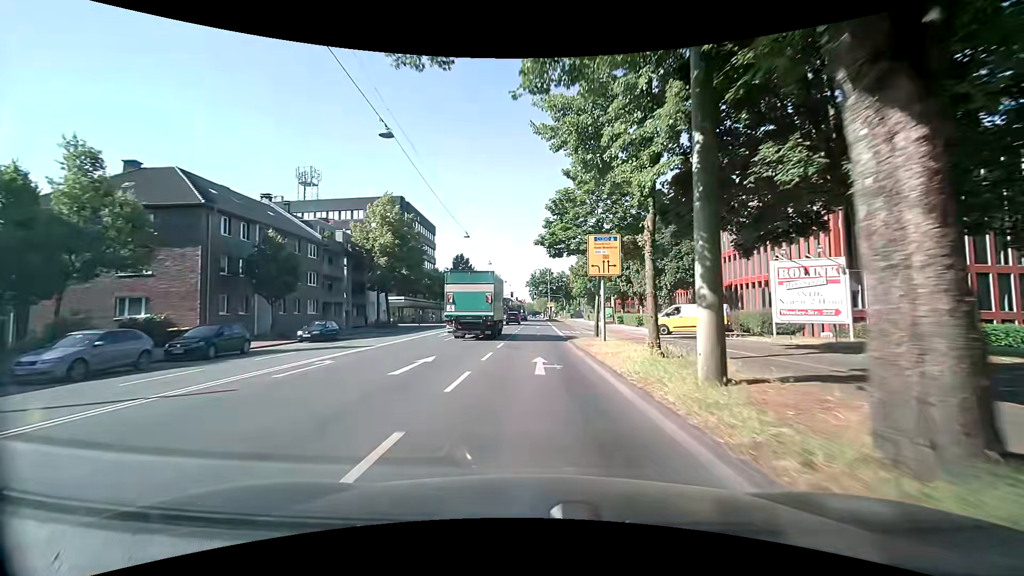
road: primary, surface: asphalt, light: Day
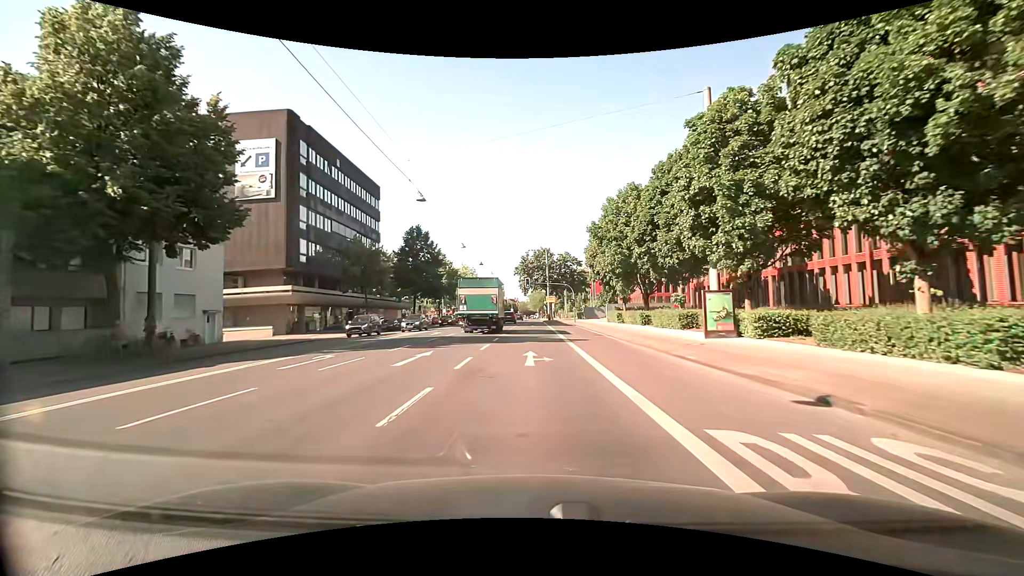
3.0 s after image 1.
(+0.9, +38.8) m; +2°
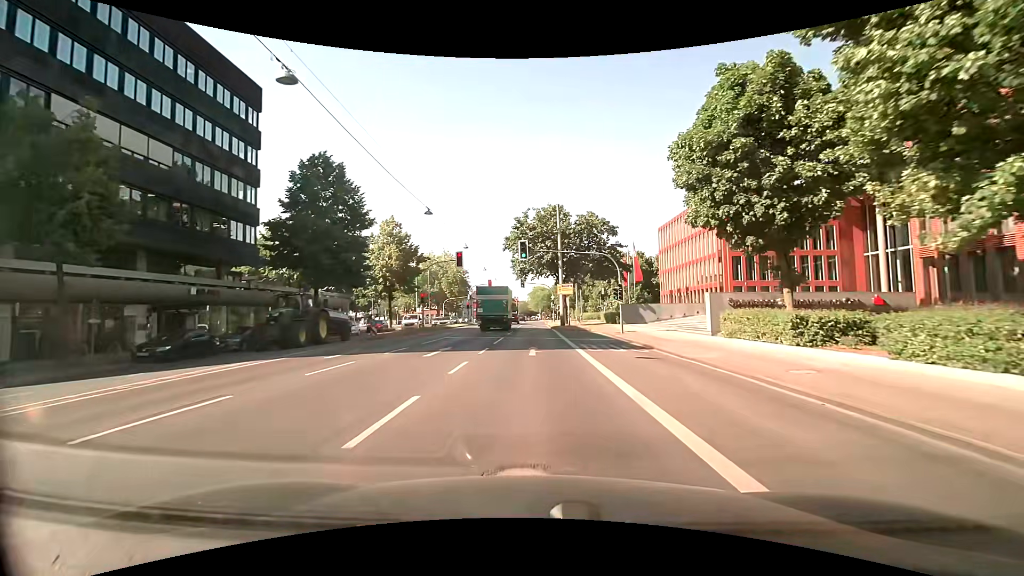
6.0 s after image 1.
(-0.4, +36.5) m; -1°
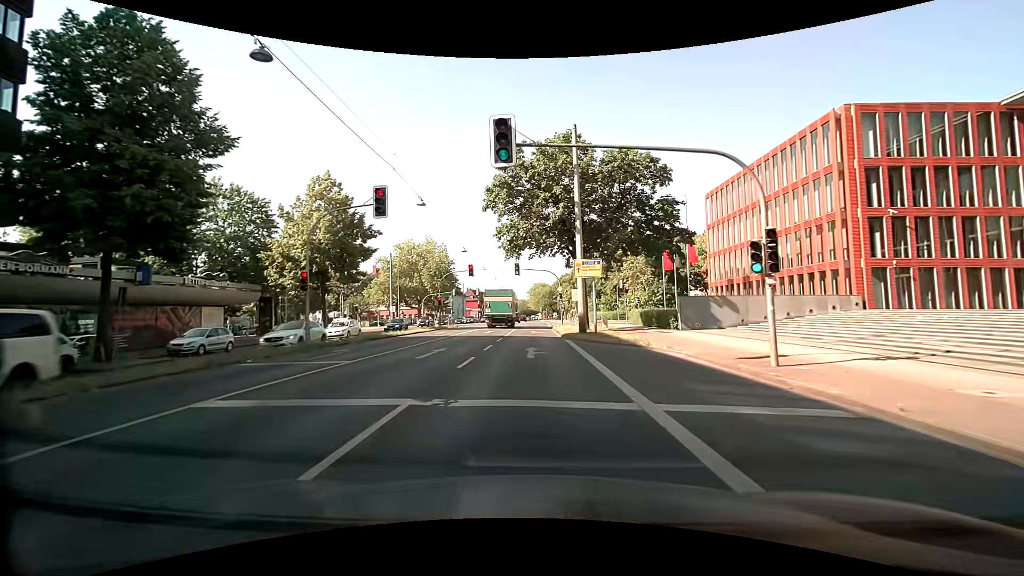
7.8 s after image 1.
(+0.2, +21.3) m; 0°
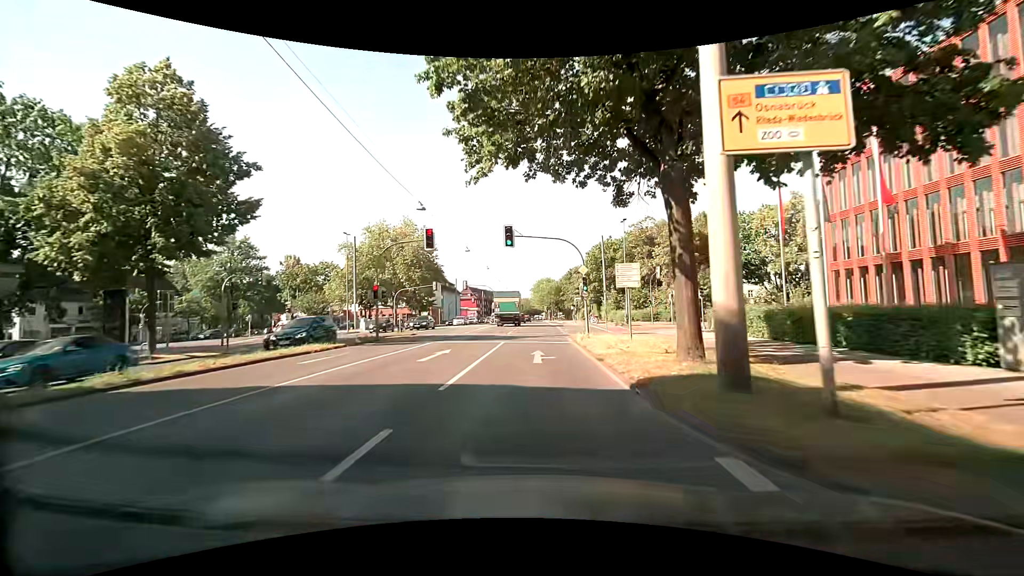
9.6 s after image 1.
(+0.1, +21.6) m; 0°
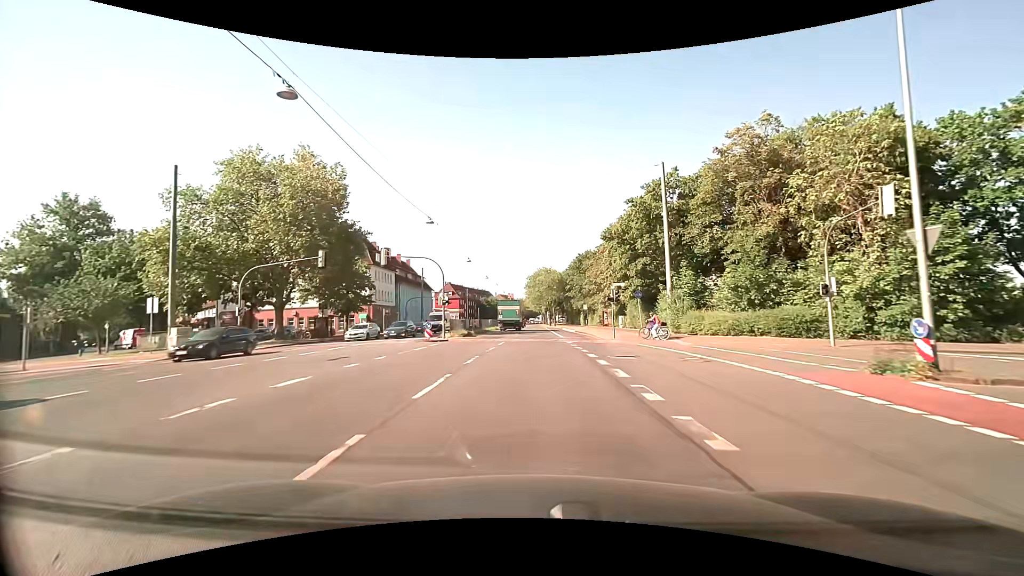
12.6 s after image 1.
(+0.1, +37.9) m; 0°
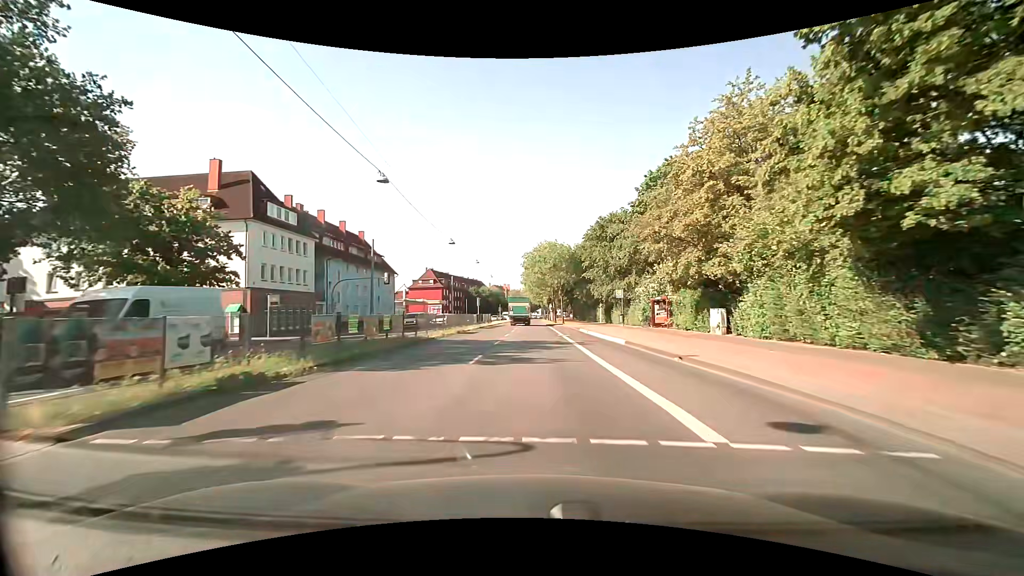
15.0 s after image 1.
(+0.1, +31.3) m; 0°
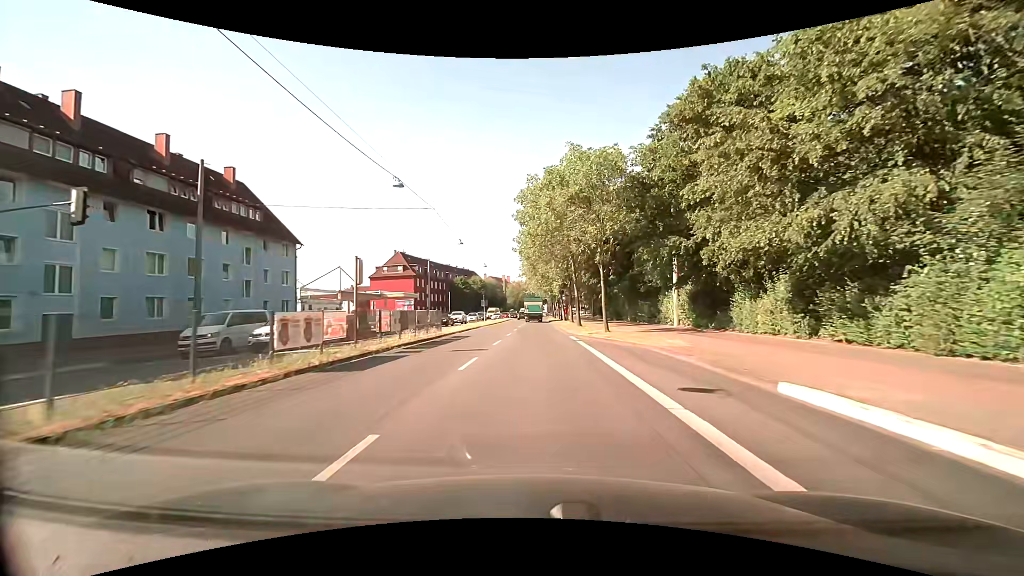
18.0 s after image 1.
(-0.1, +37.7) m; -1°
(0, +10) (0, +20) (0, +30) (0, +40) (0, +50) (0, +60) (0, +70) (0, +80) (+1, +90) (+1, +100) m
